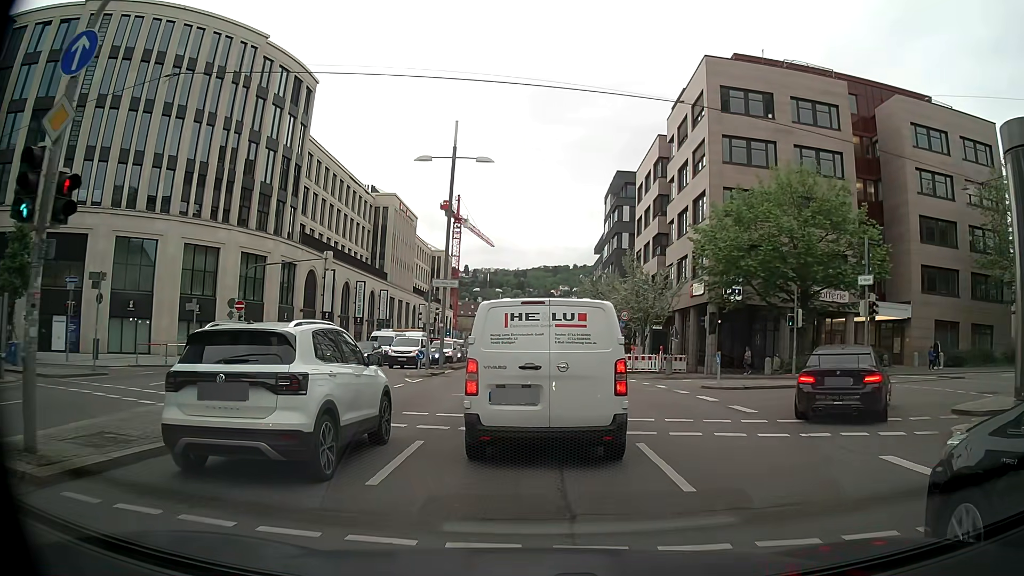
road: primary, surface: asphalt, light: Day
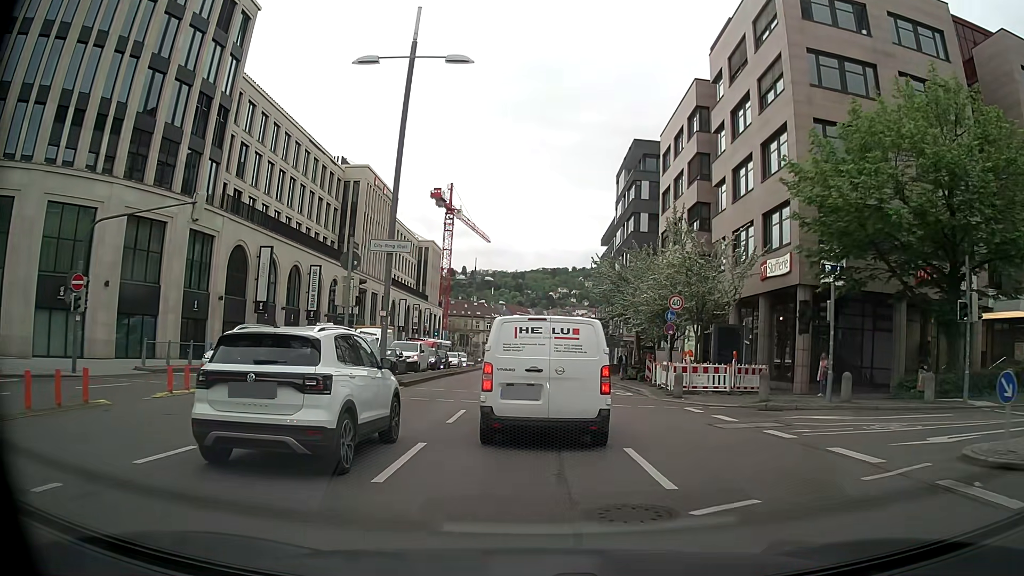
(+0.2, +15.0) m; +1°
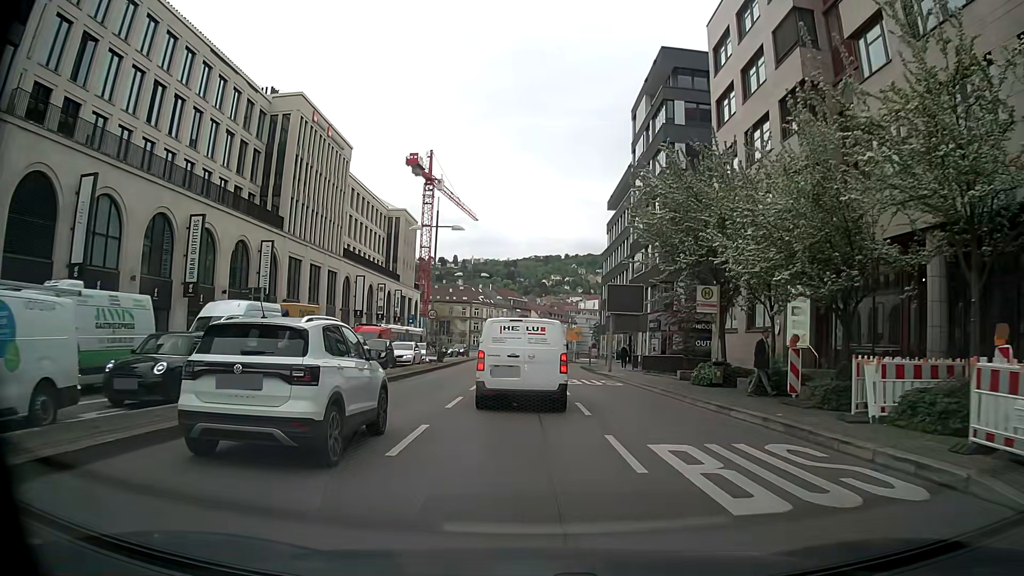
(-0.2, +20.6) m; 0°
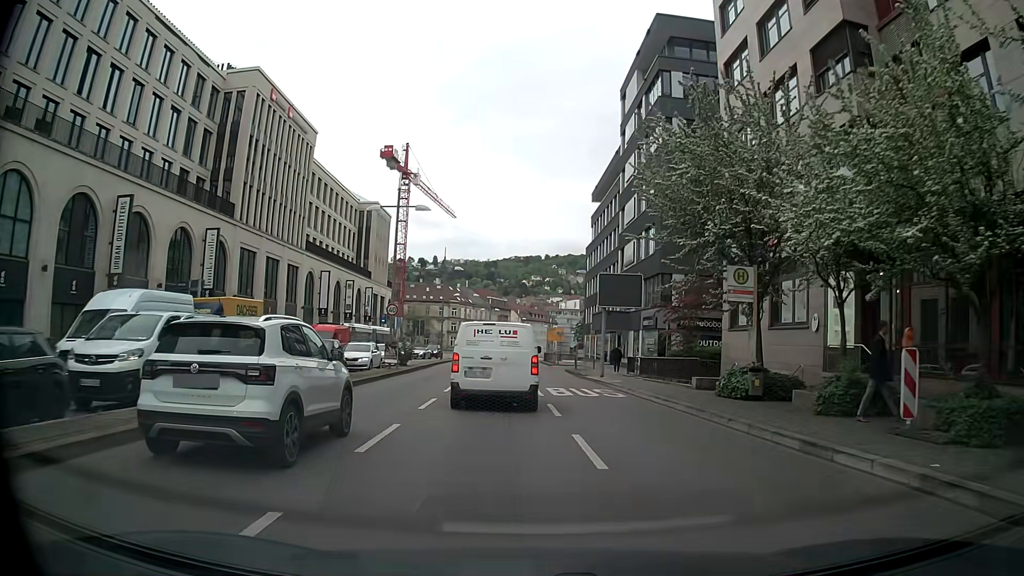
(+0.1, +5.9) m; +1°
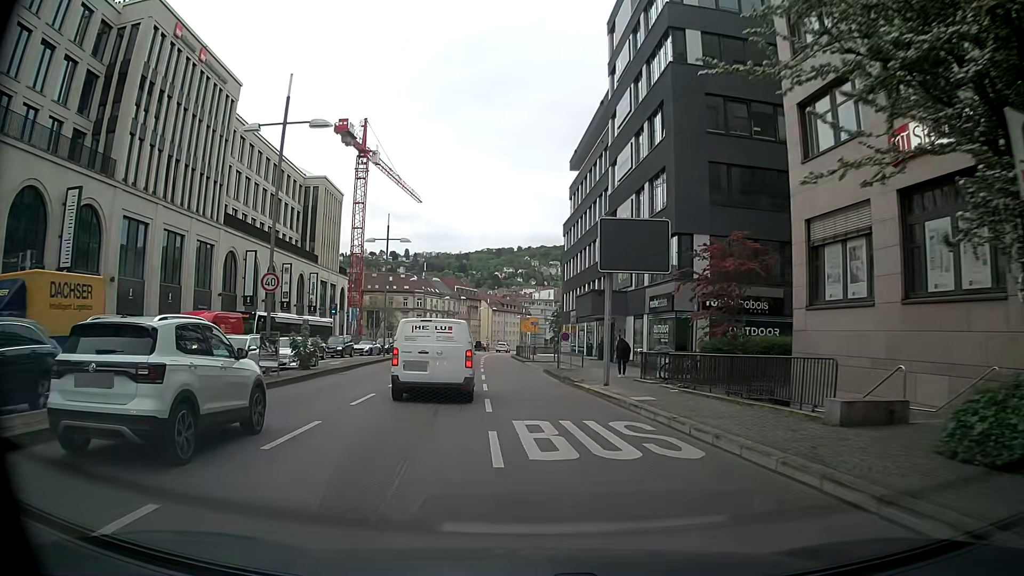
(+0.4, +12.3) m; +2°
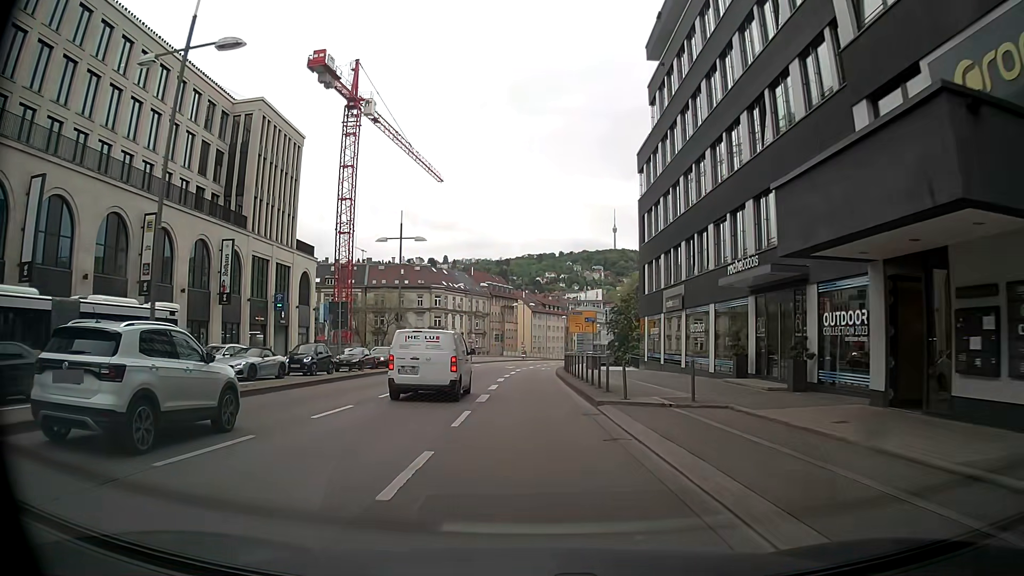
(-0.8, +31.8) m; -4°
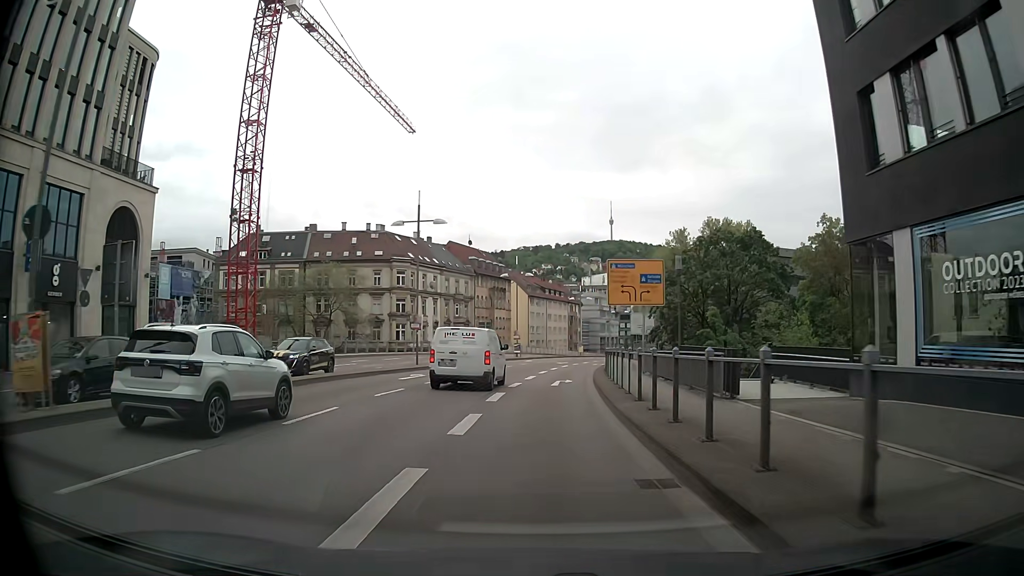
(+0.2, +31.7) m; +1°
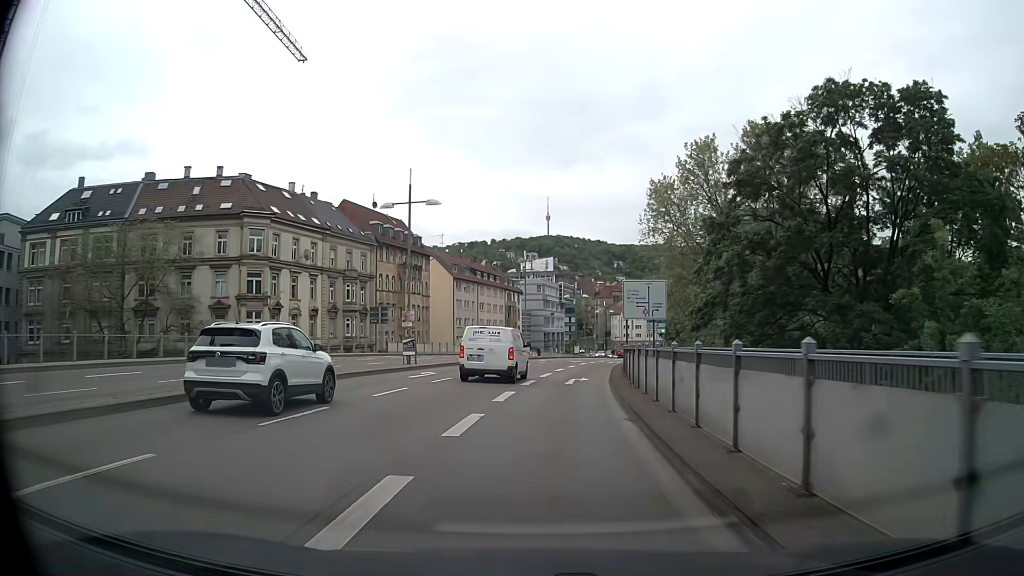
(+1.0, +30.9) m; +5°
(0, +10) (+1, +20) (+2, +30) (+3, +40) (+5, +50) (+7, +59) (+10, +69) (+12, +79) (+14, +89) (+17, +98) m
